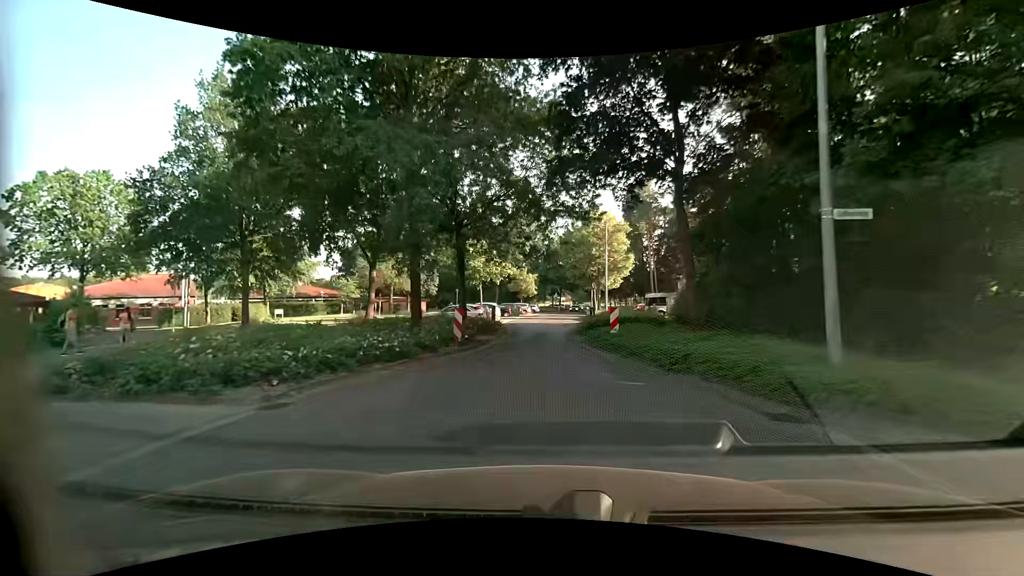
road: unclassified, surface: asphalt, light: Day
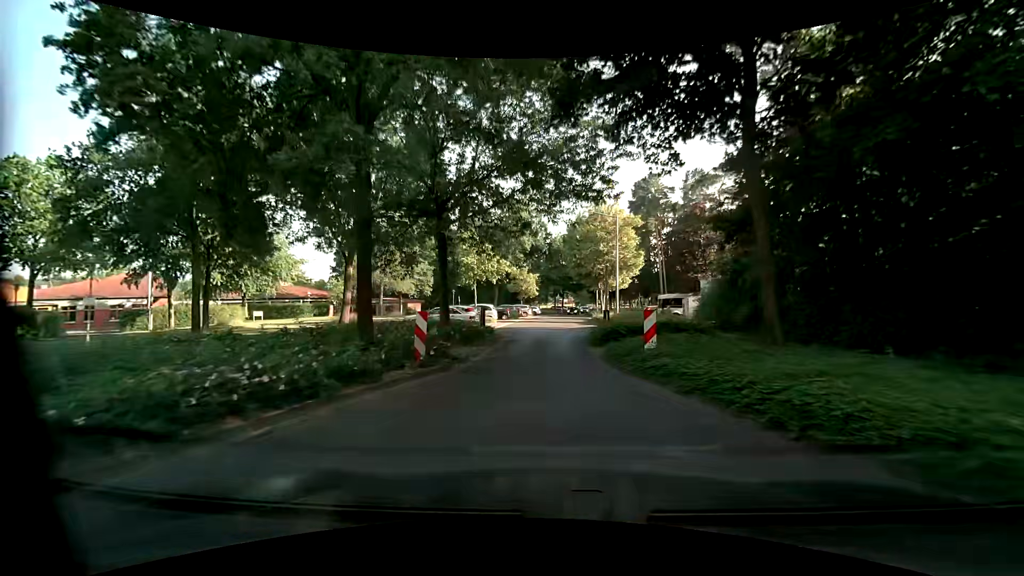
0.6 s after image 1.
(0.0, +5.0) m; 0°
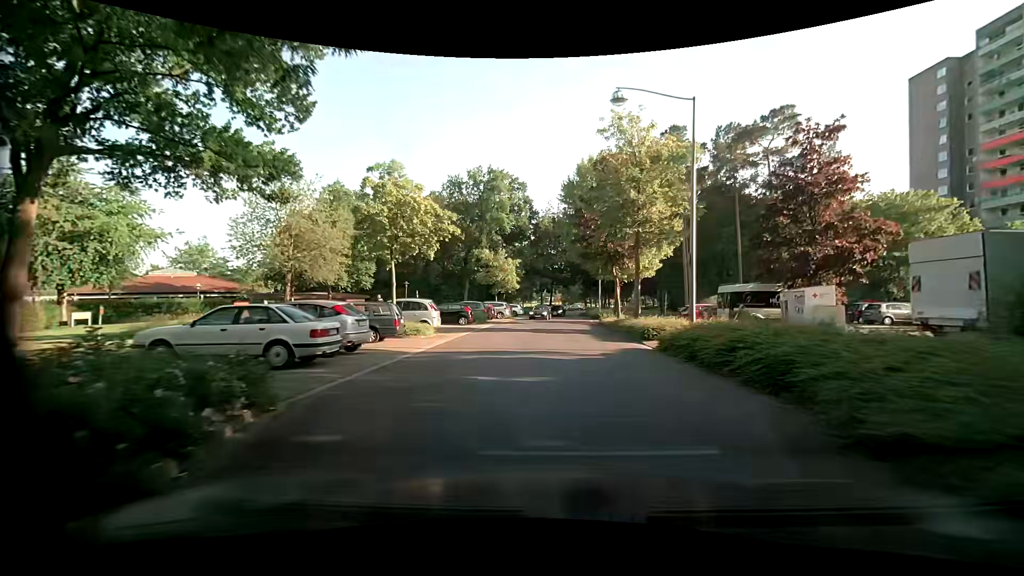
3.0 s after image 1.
(-0.3, +20.0) m; +2°
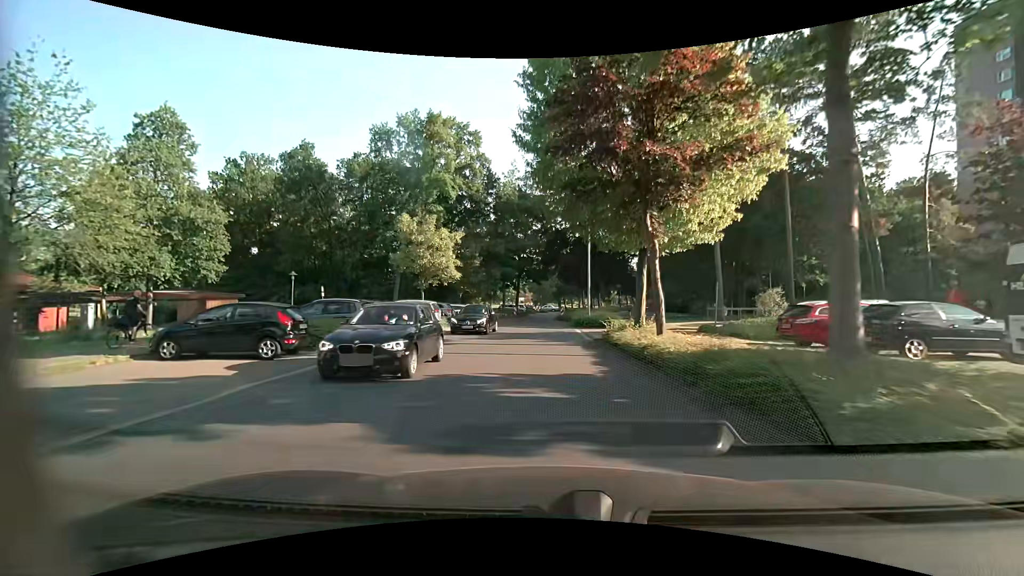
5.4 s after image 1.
(+0.4, +20.0) m; +1°
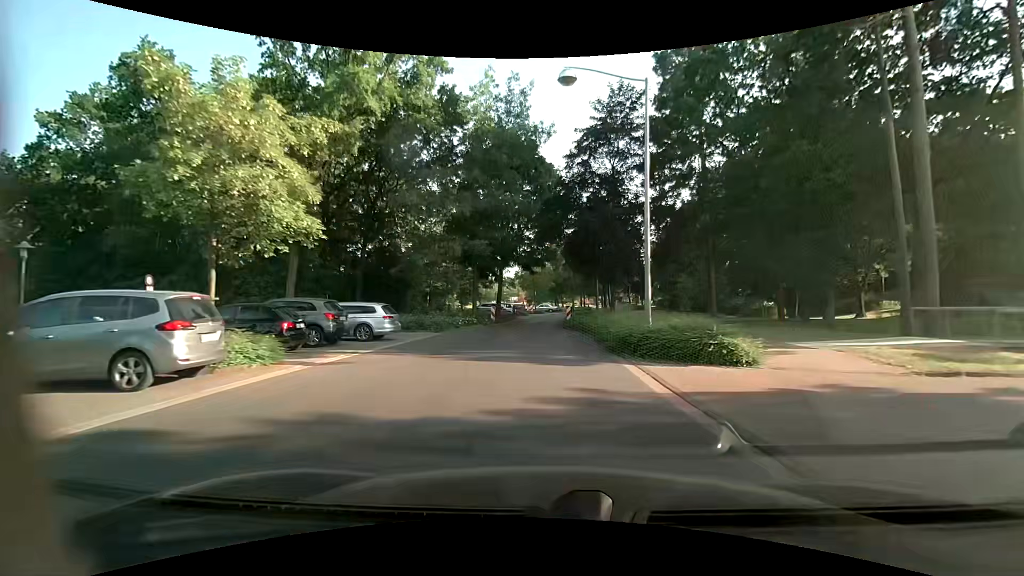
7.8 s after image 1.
(0.0, +20.0) m; 0°
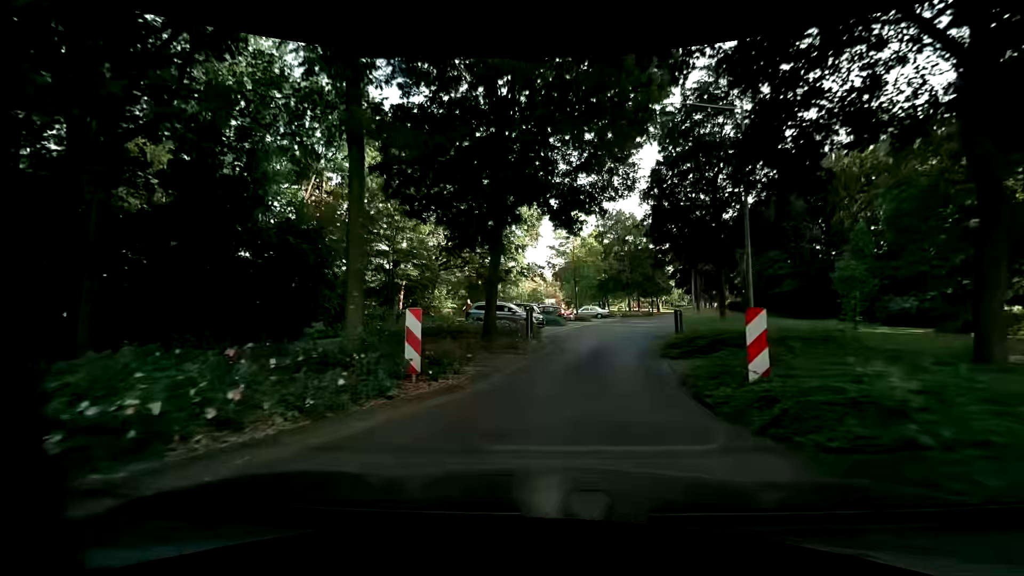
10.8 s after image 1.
(-0.5, +24.9) m; -4°
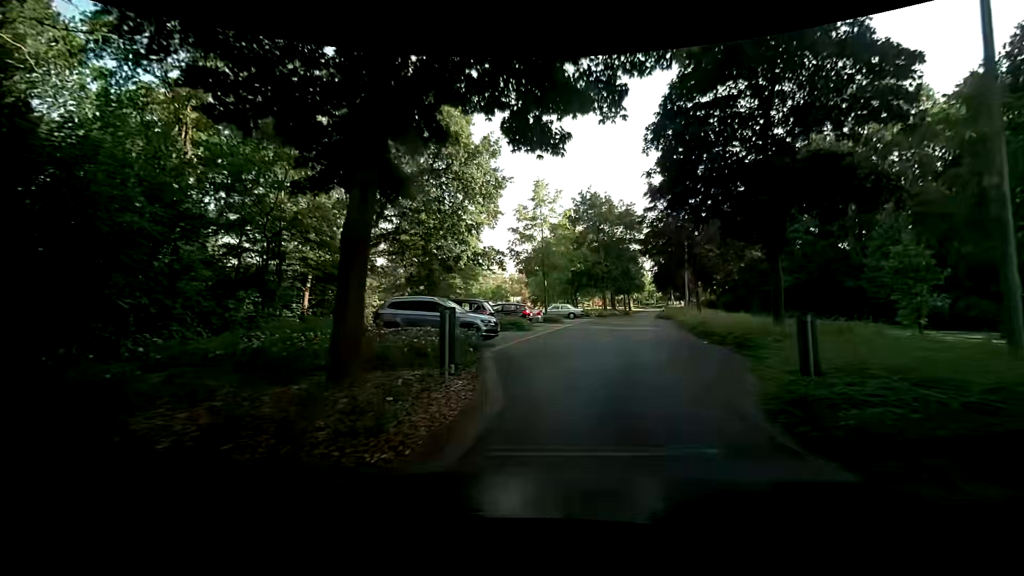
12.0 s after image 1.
(+0.2, +9.9) m; +4°
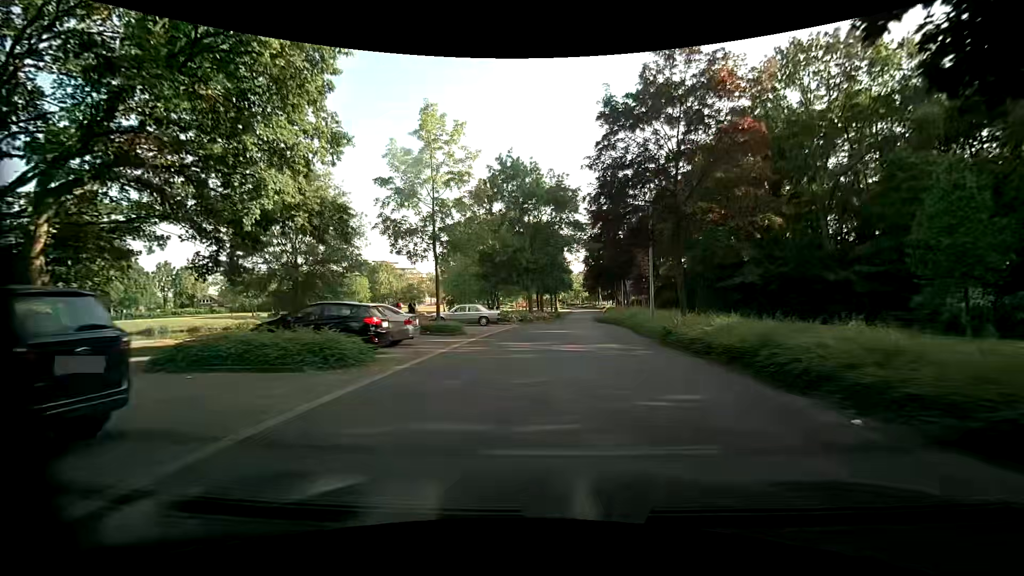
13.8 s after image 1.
(+1.2, +14.7) m; +7°
(0, +10) (+1, +20) (+2, +30) (+3, +40) (+4, +50) (+6, +60) (+8, +69) (+10, +79) (+12, +89) (+13, +99) m
